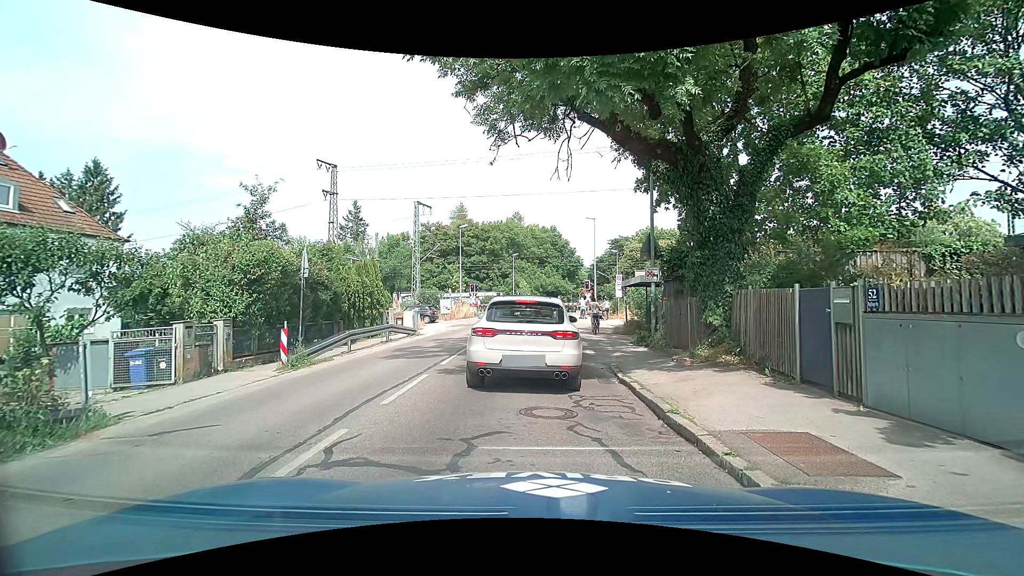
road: tertiary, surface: asphalt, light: Day
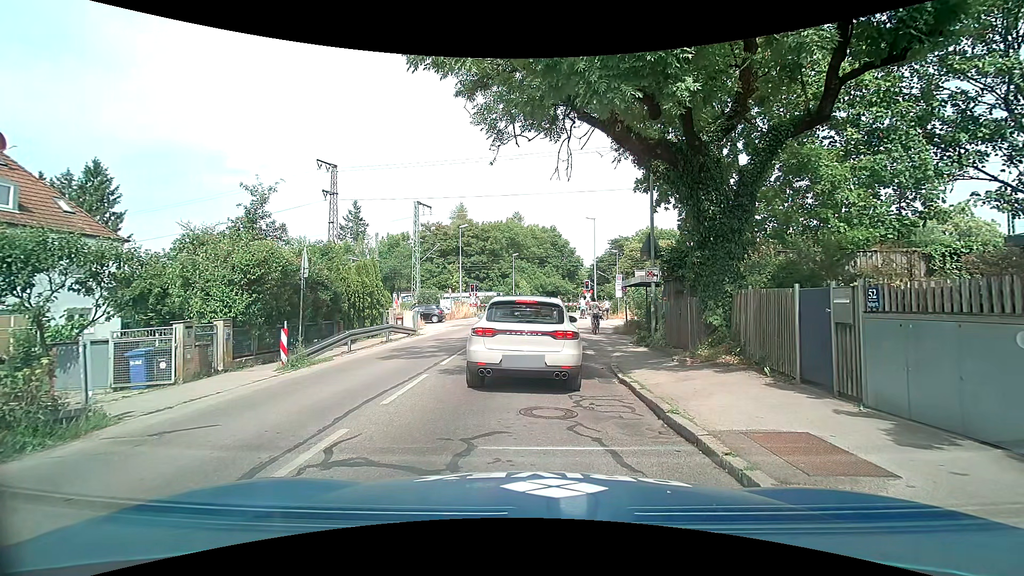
(0.0, 0.0) m; 0°
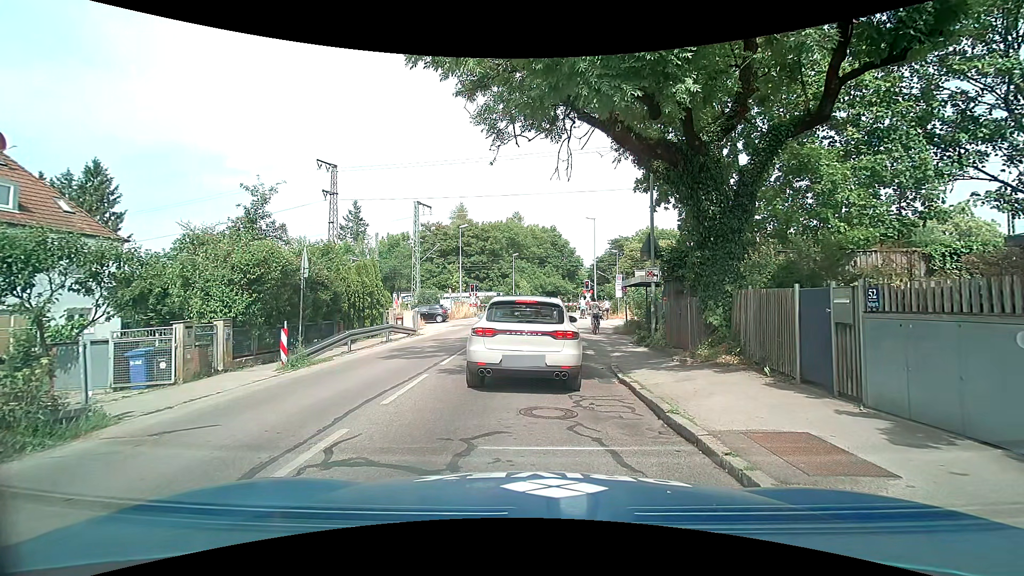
(0.0, 0.0) m; 0°
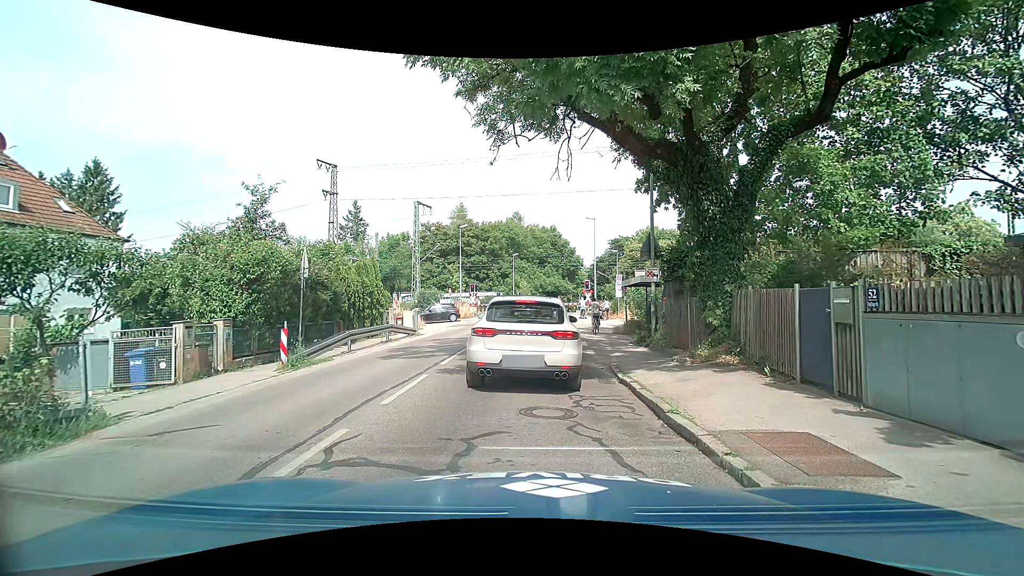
(0.0, 0.0) m; 0°
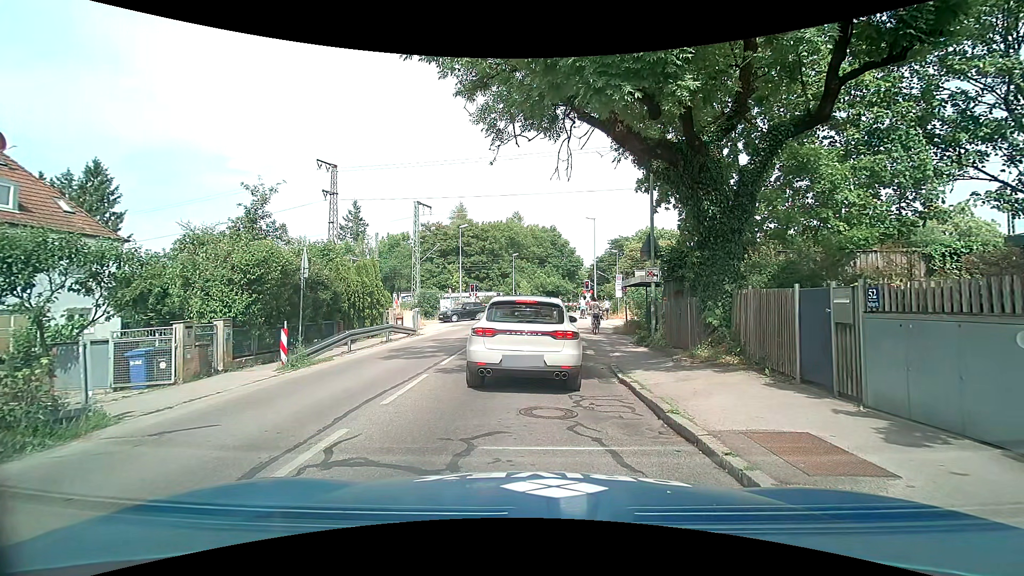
(0.0, 0.0) m; 0°
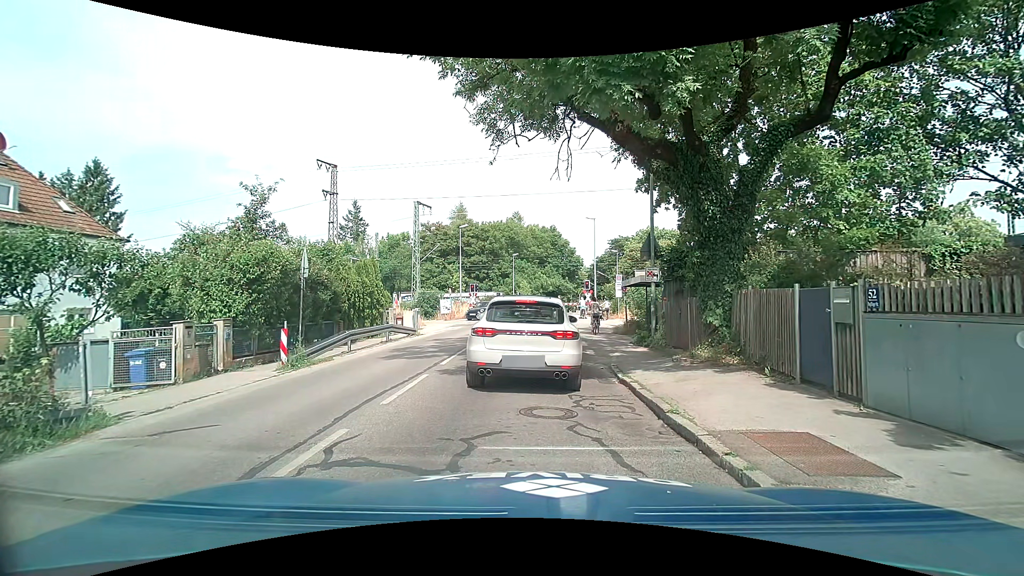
(0.0, 0.0) m; 0°
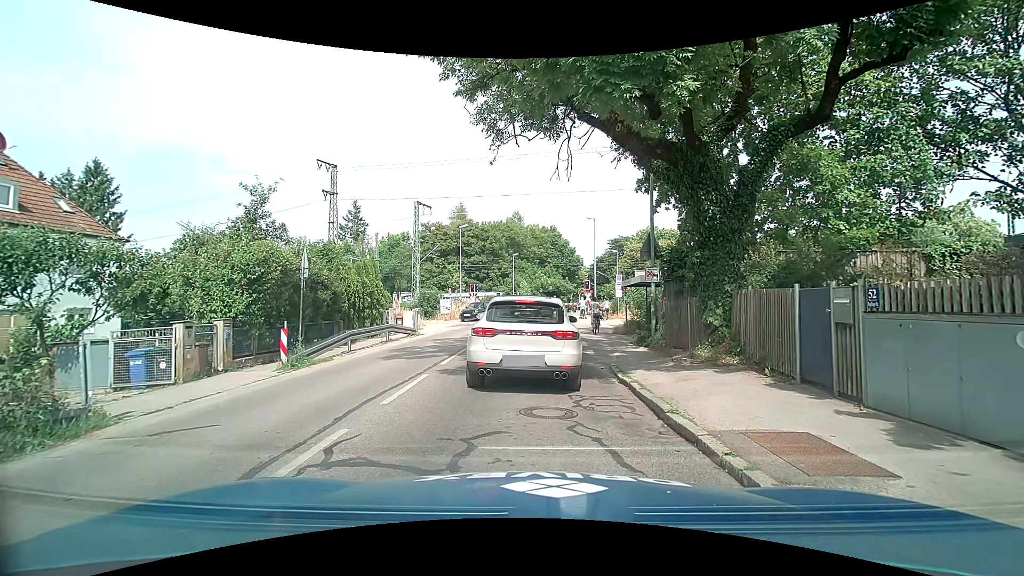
(0.0, 0.0) m; 0°
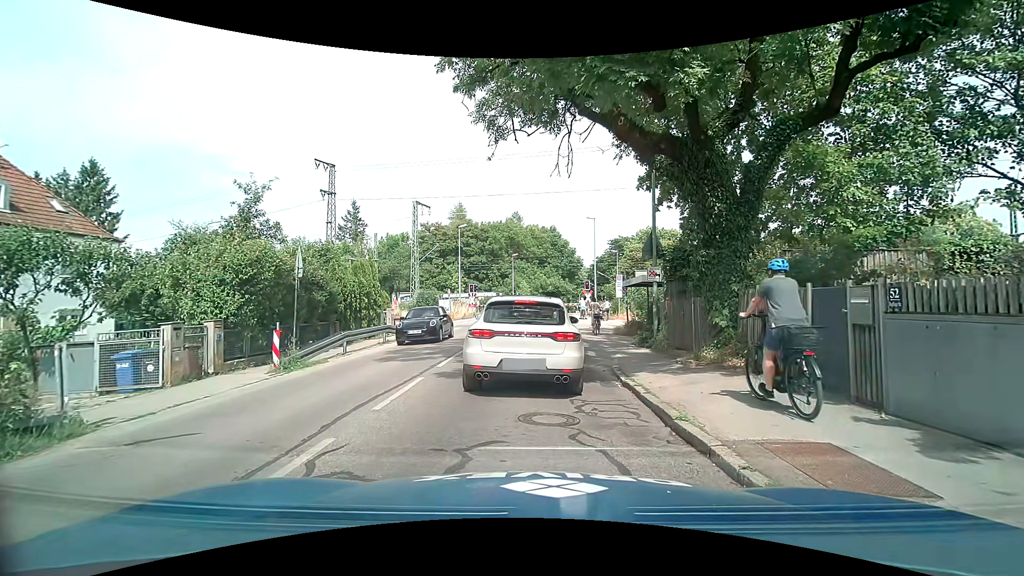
(0.0, +0.3) m; 0°
